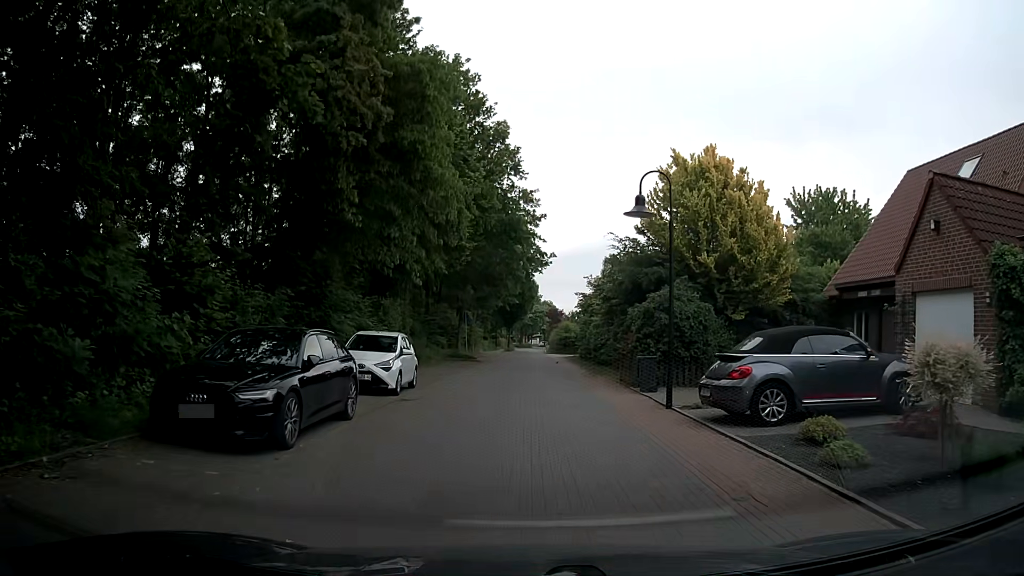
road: residential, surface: paving_stones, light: Day
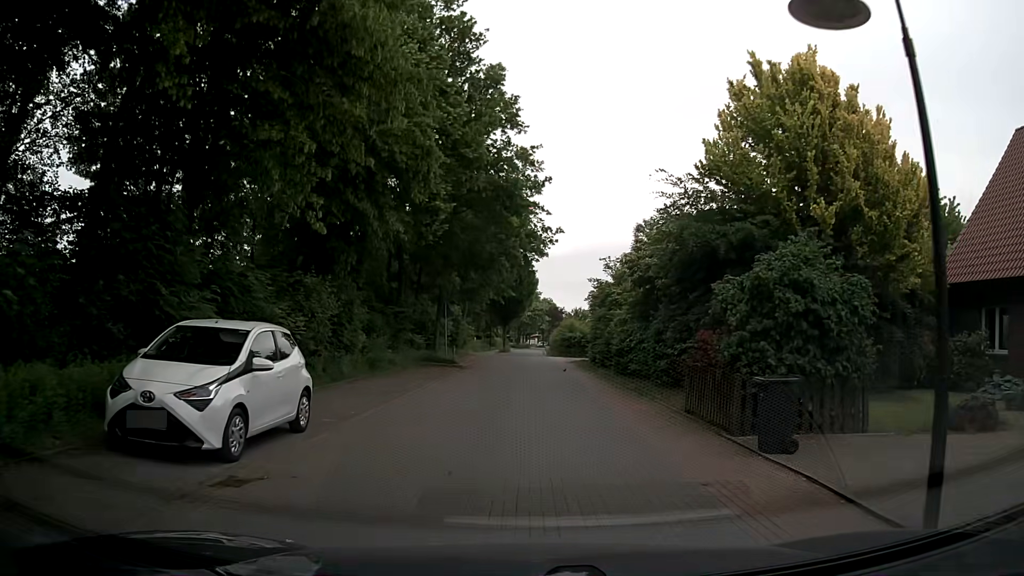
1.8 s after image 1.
(0.0, +9.3) m; +1°
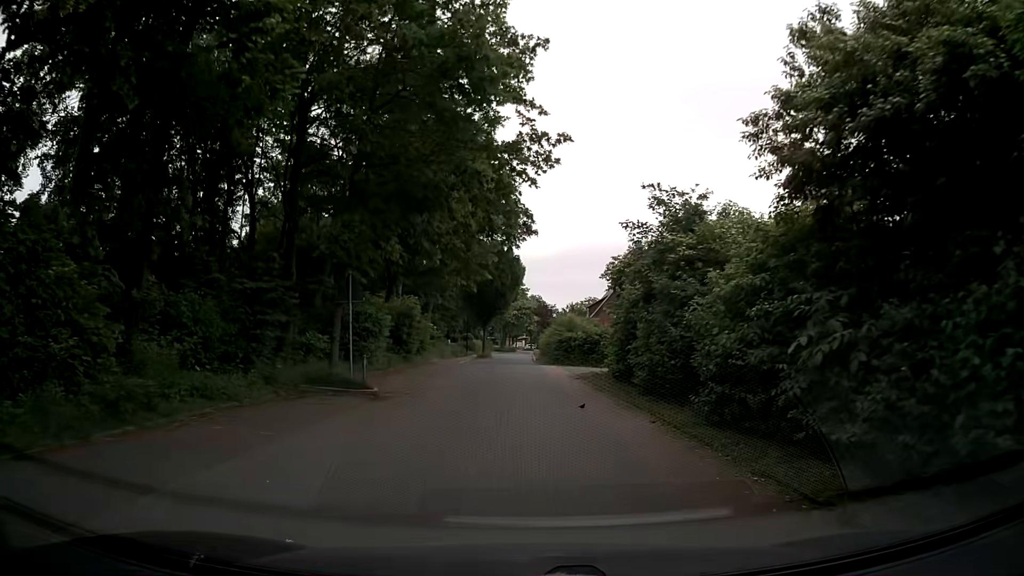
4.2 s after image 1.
(+0.1, +14.9) m; -1°
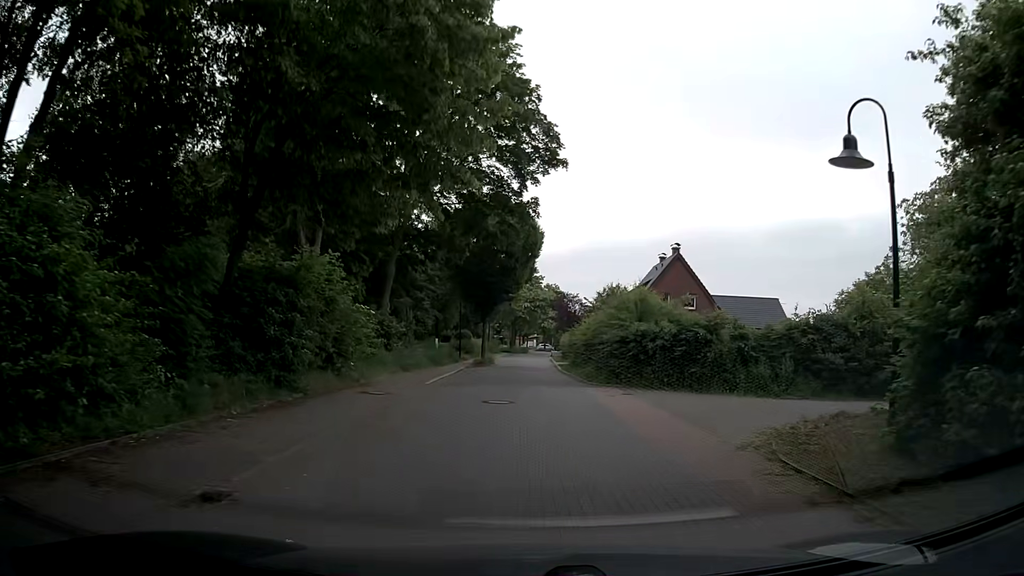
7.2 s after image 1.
(-0.2, +20.0) m; -1°
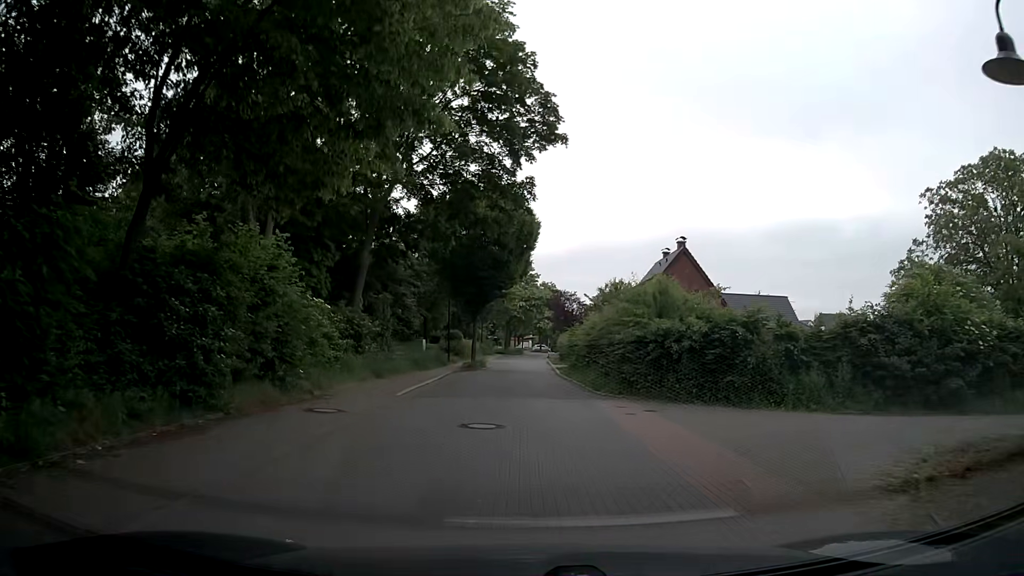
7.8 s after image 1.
(+0.1, +4.0) m; +1°
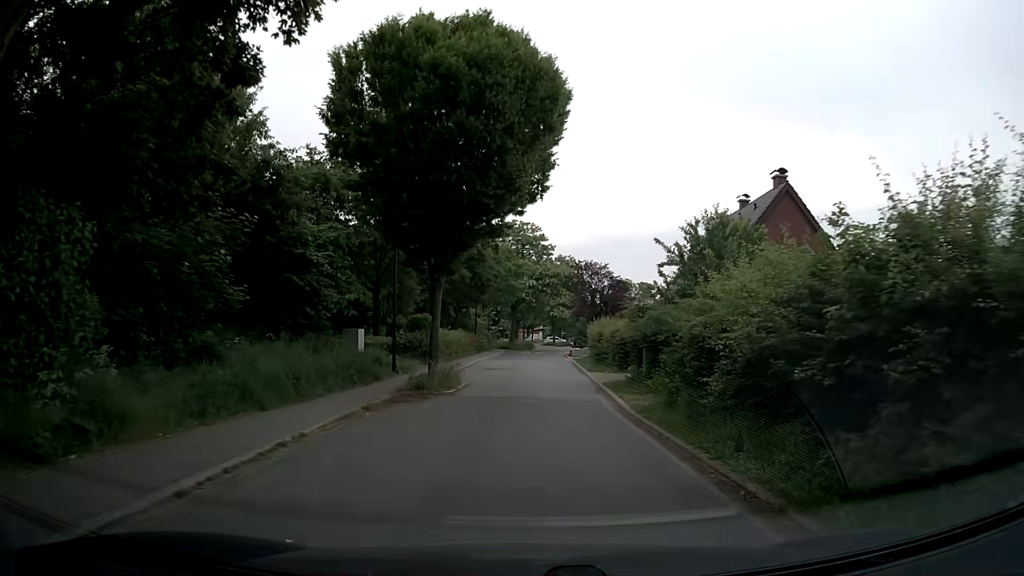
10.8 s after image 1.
(0.0, +20.3) m; 0°
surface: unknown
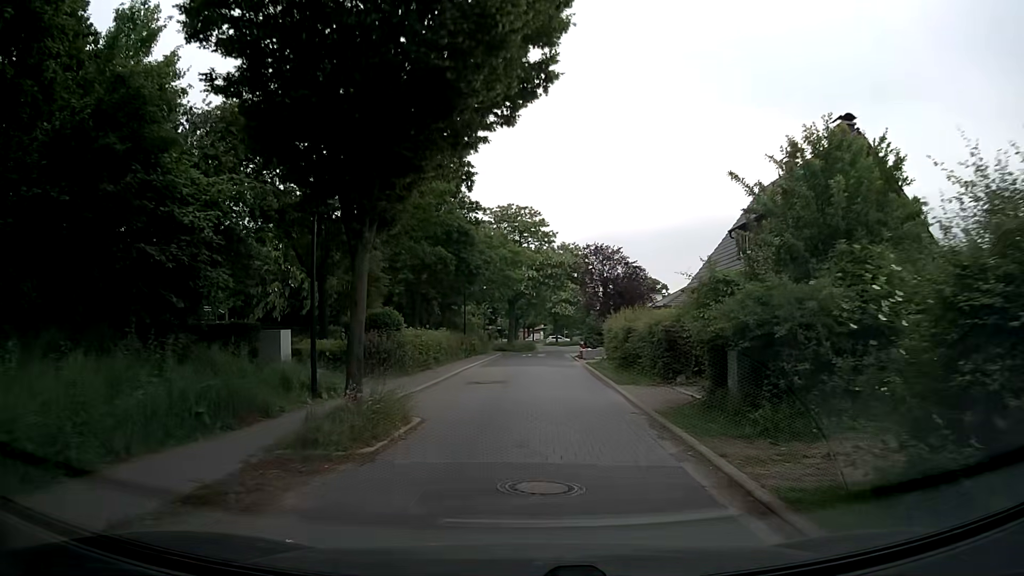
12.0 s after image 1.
(0.0, +8.5) m; -1°
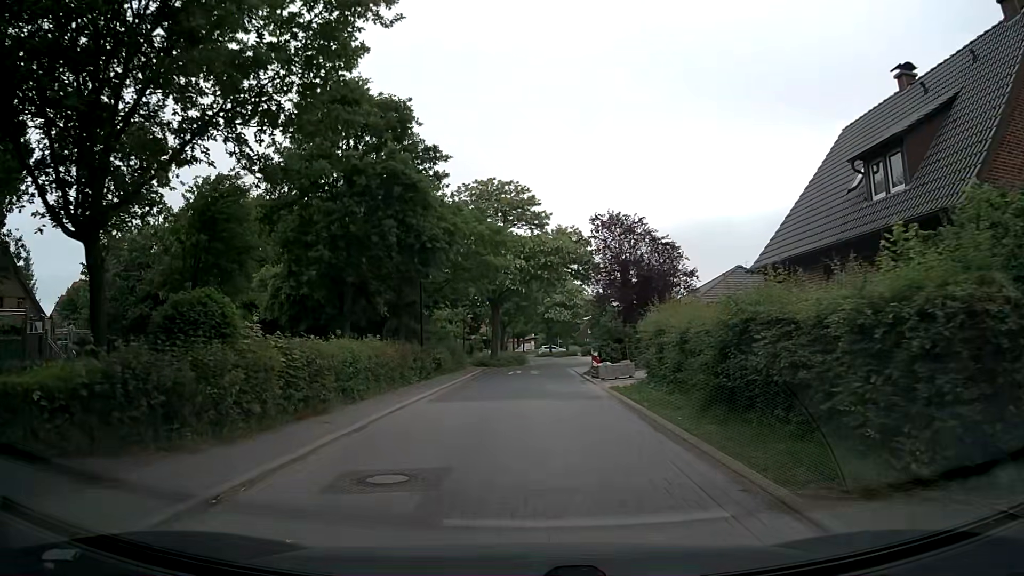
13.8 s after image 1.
(+0.2, +13.1) m; +1°
(0, +10) (0, +20) (0, +30) (+1, +40) (+2, +50) (+3, +60) (+2, +70) (+1, +80) (-1, +90) (-2, +100) m
